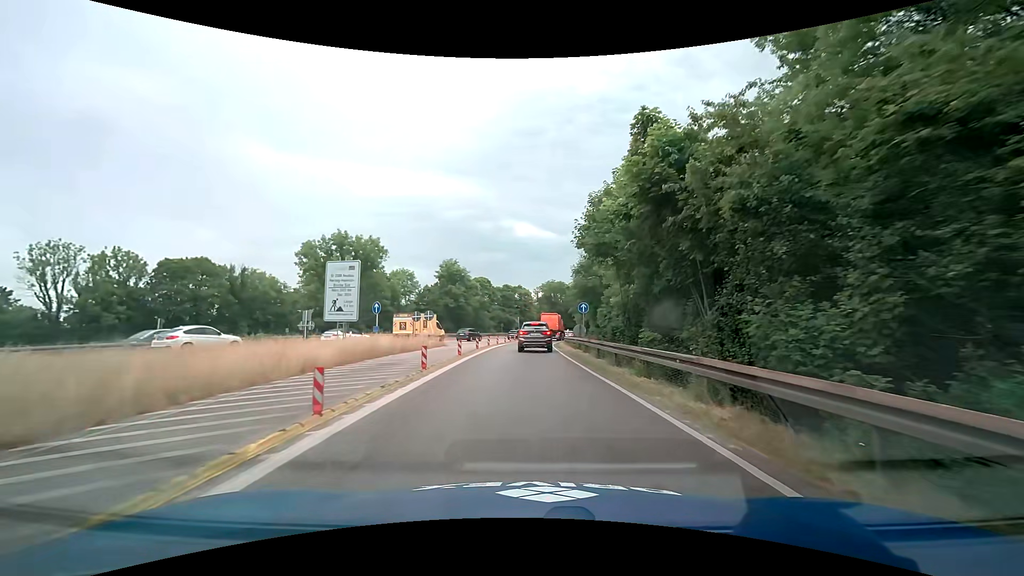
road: trunk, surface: asphalt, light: Day
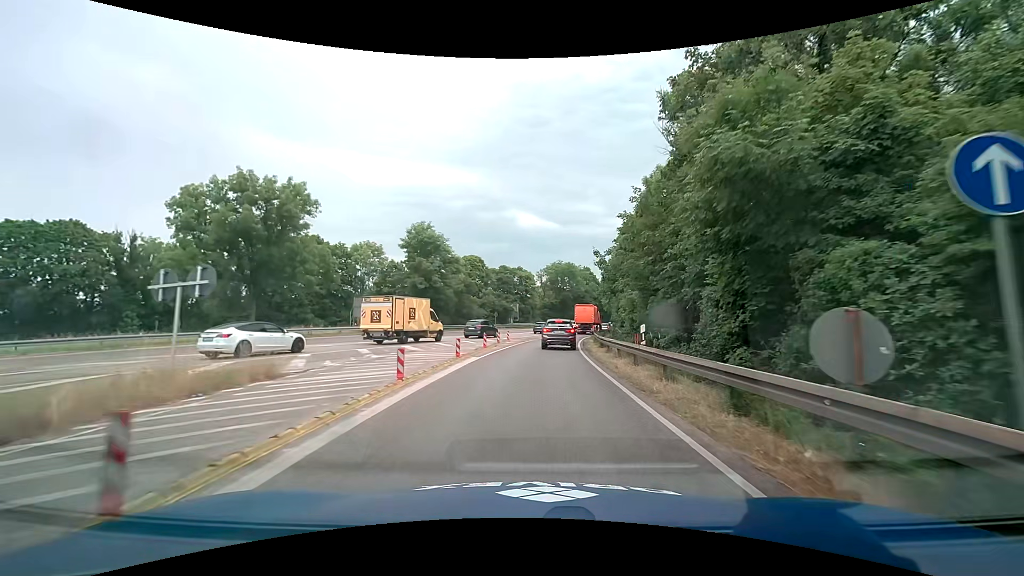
(-0.1, +25.1) m; 0°
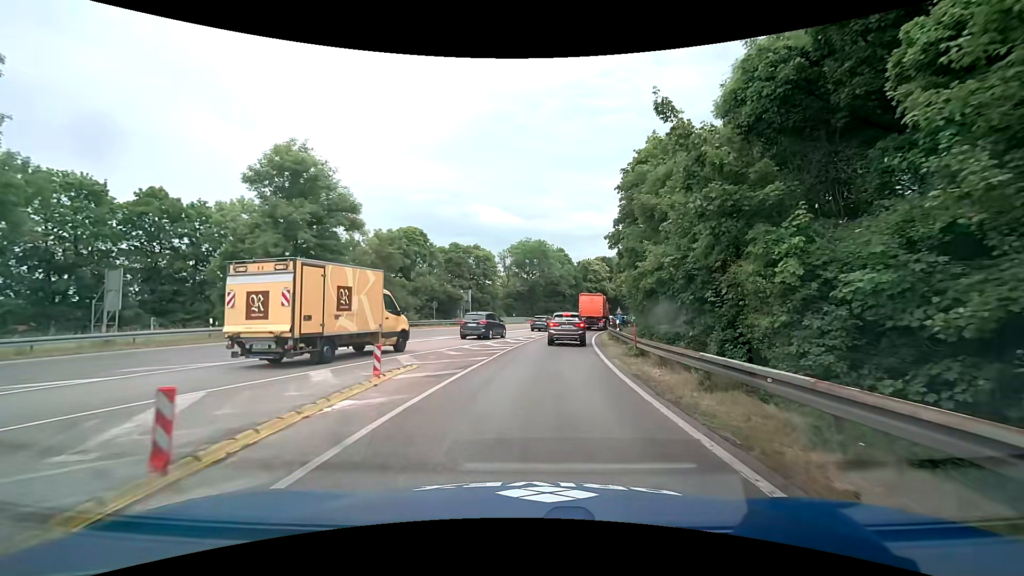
(+0.7, +26.4) m; +4°
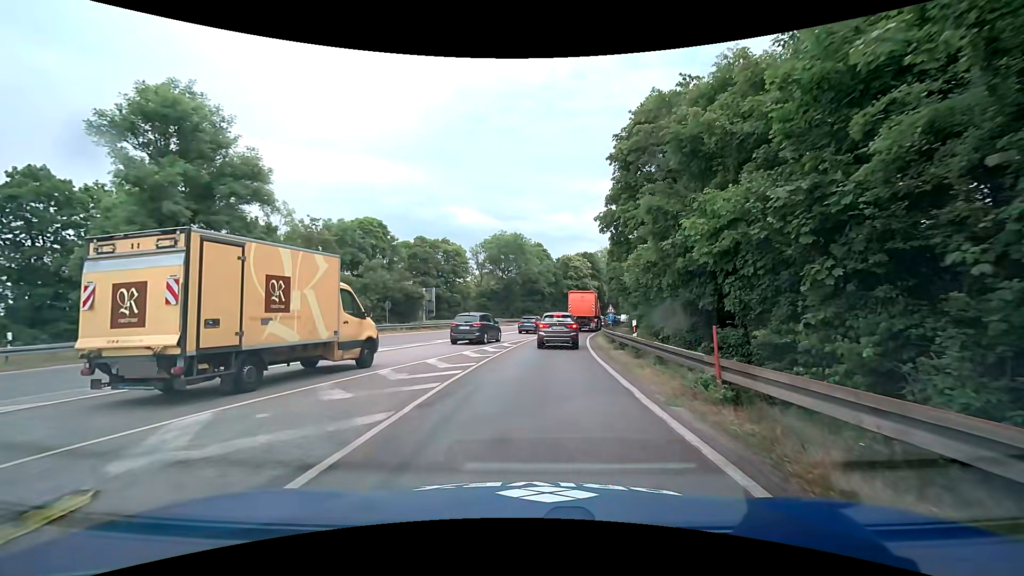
(+0.3, +9.1) m; +2°
